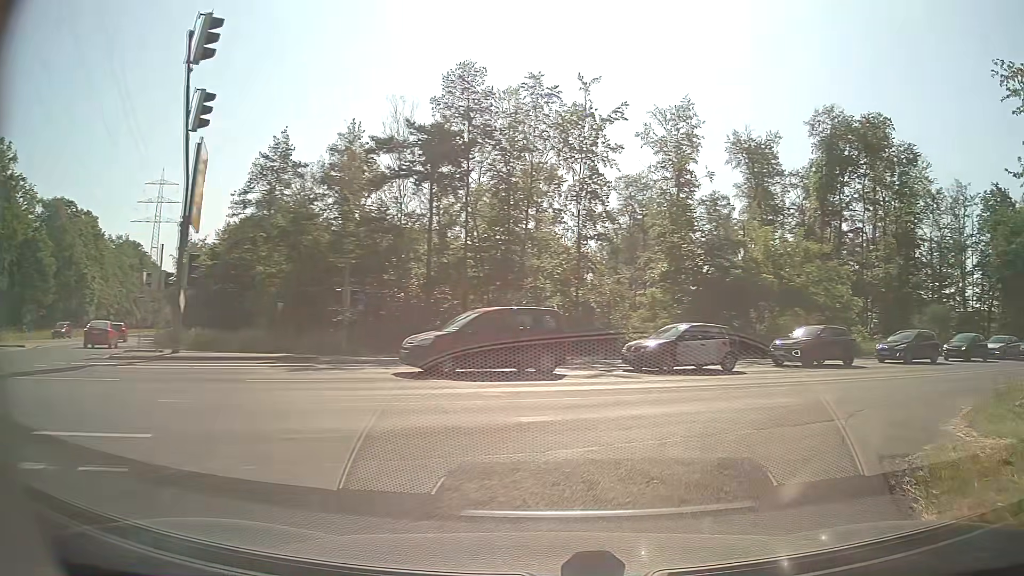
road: secondary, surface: asphalt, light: Day
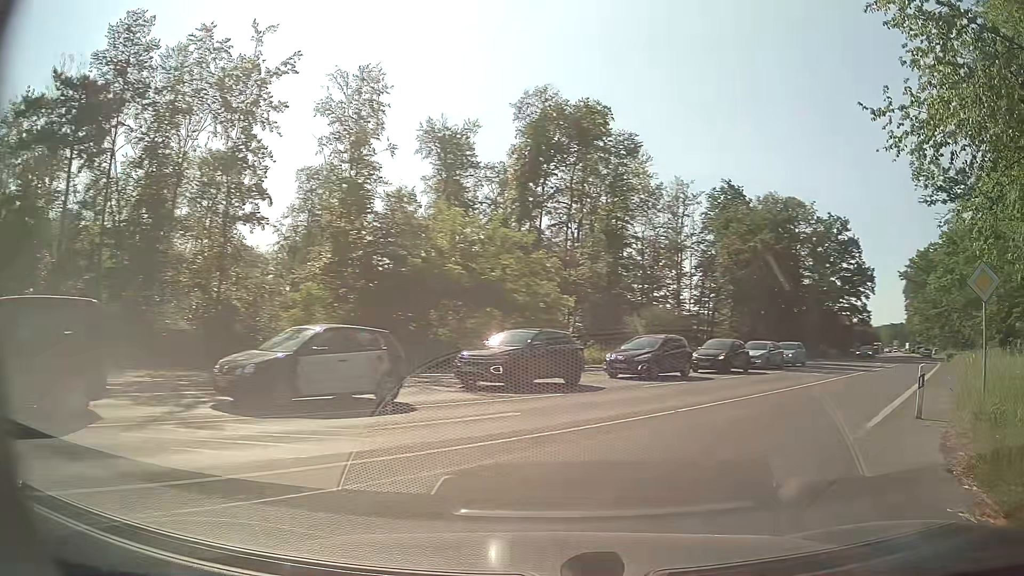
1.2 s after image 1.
(+1.9, +8.2) m; +27°
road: primary
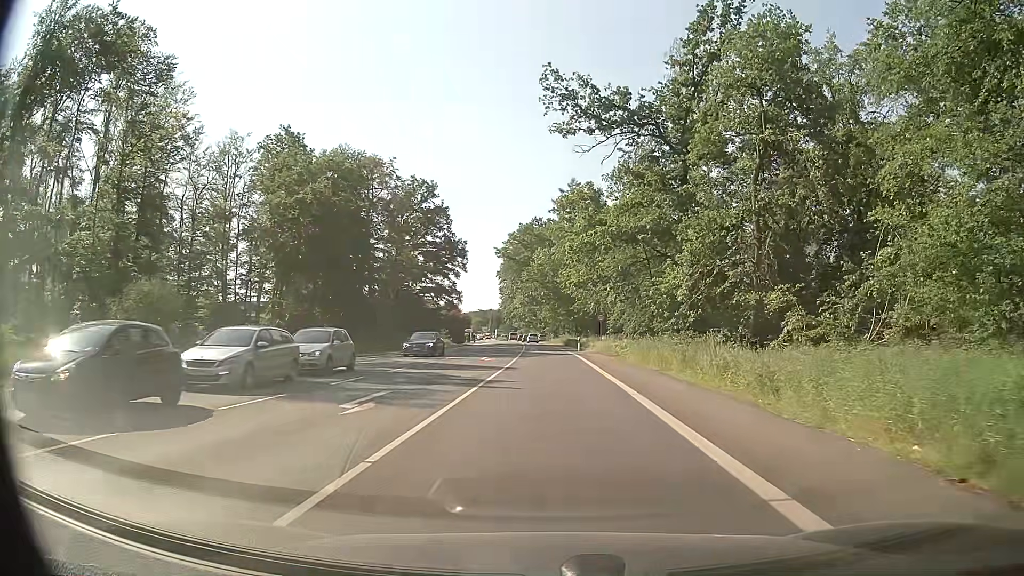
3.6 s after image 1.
(+7.6, +18.4) m; +36°
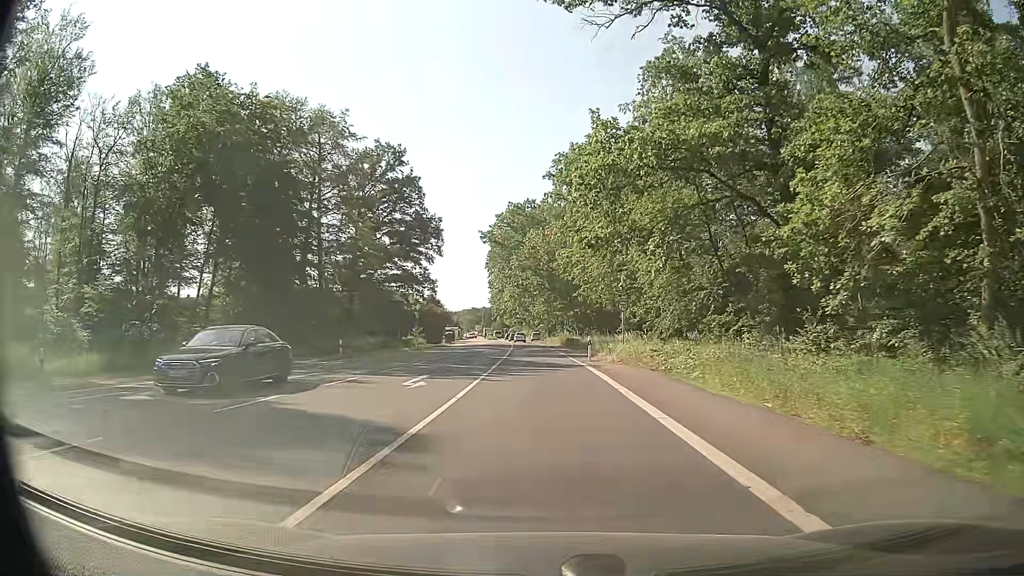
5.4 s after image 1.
(0.0, +18.6) m; 0°
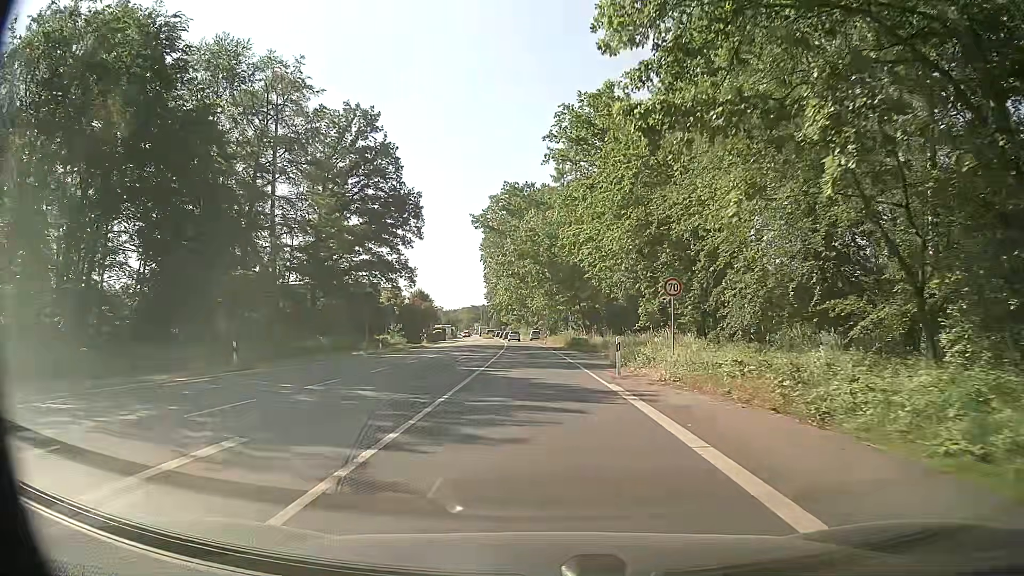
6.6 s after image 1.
(0.0, +13.5) m; 0°
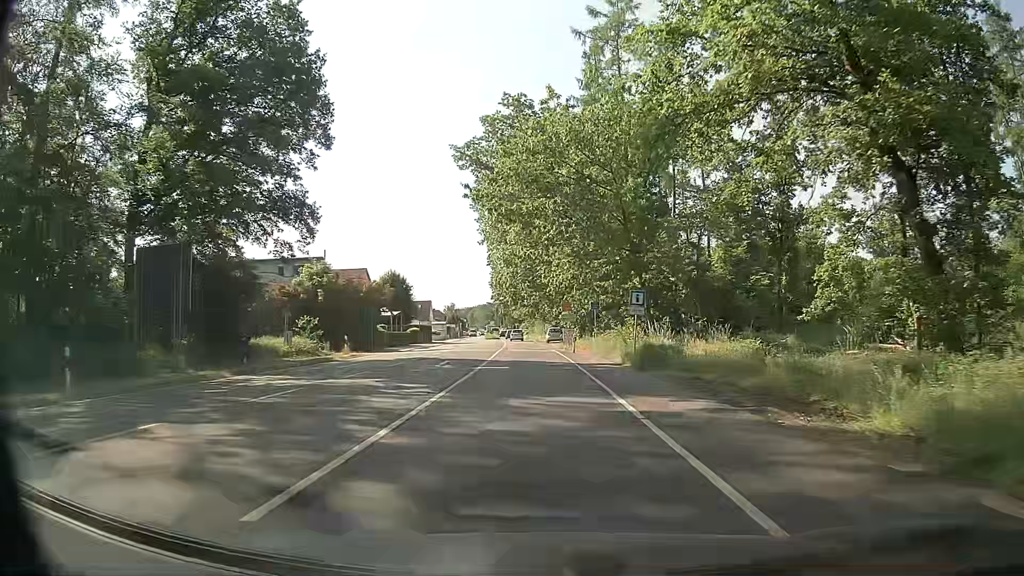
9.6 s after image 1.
(-0.5, +34.3) m; -2°
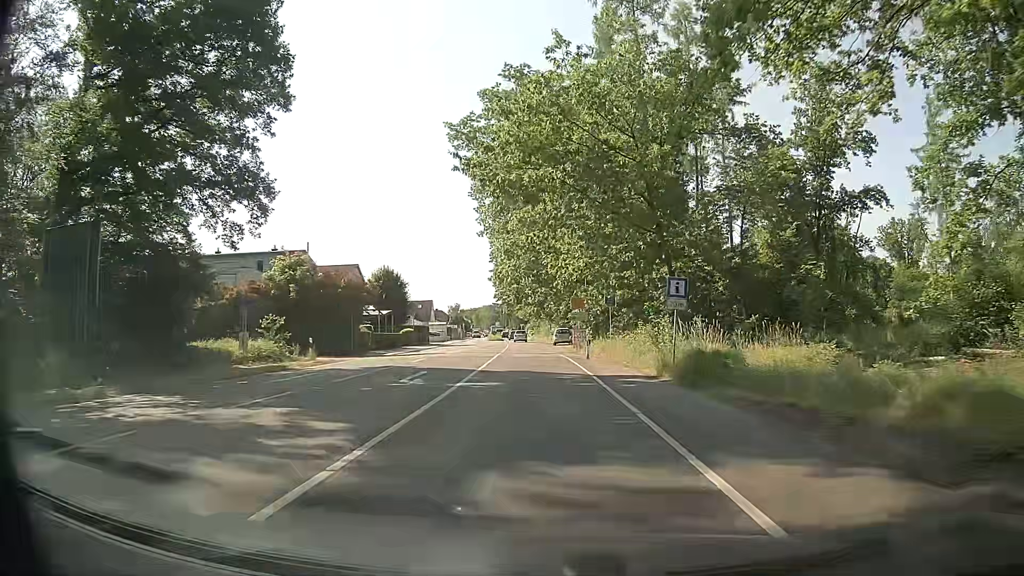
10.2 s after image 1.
(0.0, +6.8) m; -1°
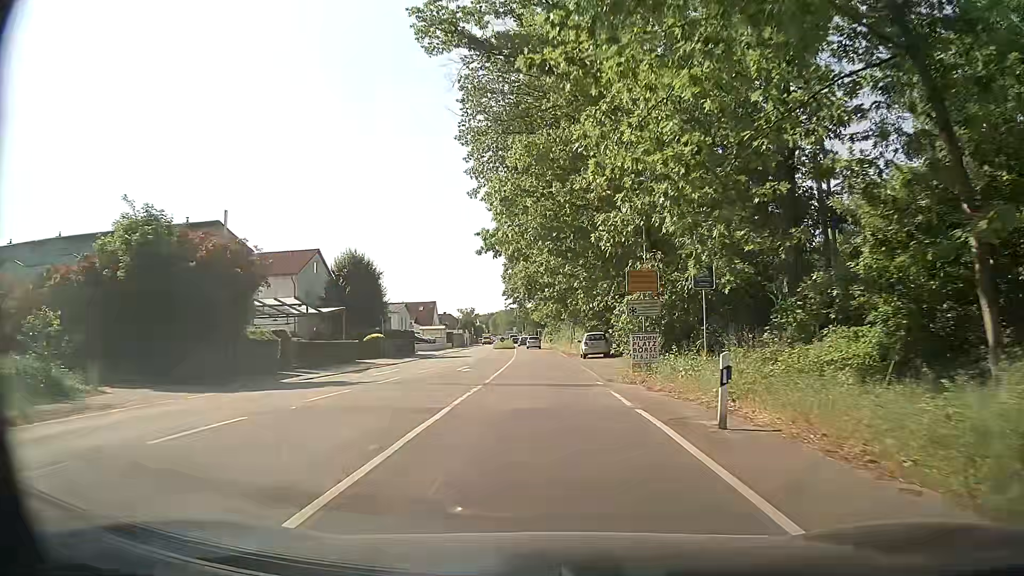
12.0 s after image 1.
(-0.2, +20.6) m; -2°
(0, +10) (0, +20) (0, +30) (0, +40) (0, +50) (0, +60) (0, +70) (-1, +80) (-1, +90) (-2, +100) m
